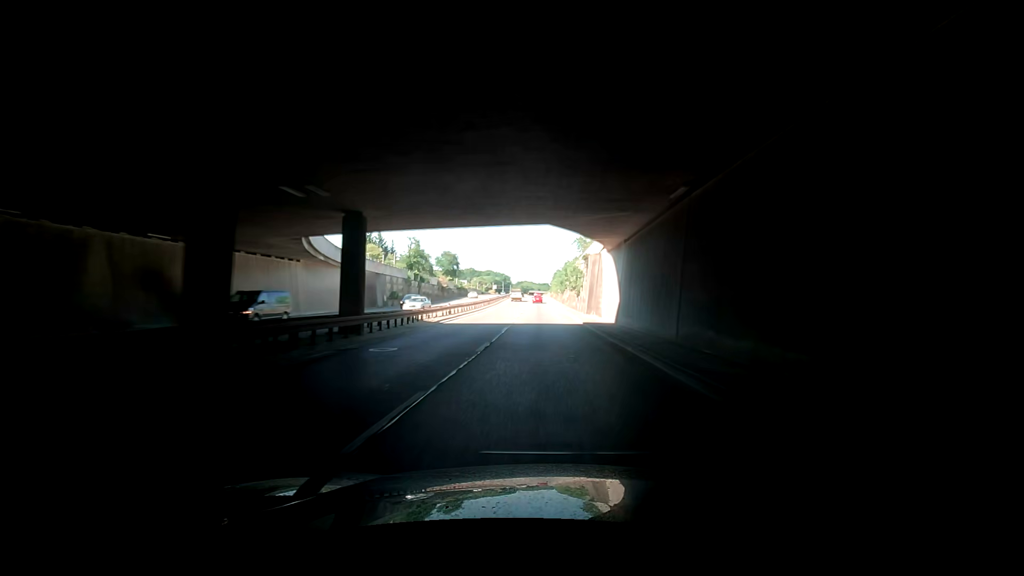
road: trunk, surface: asphalt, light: Day
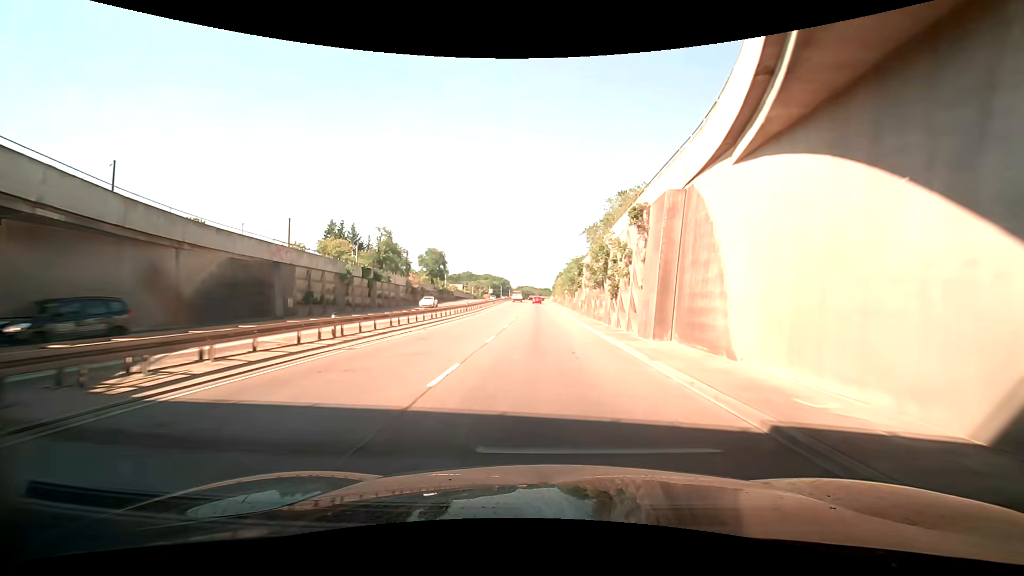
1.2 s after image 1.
(+0.3, +23.3) m; -2°
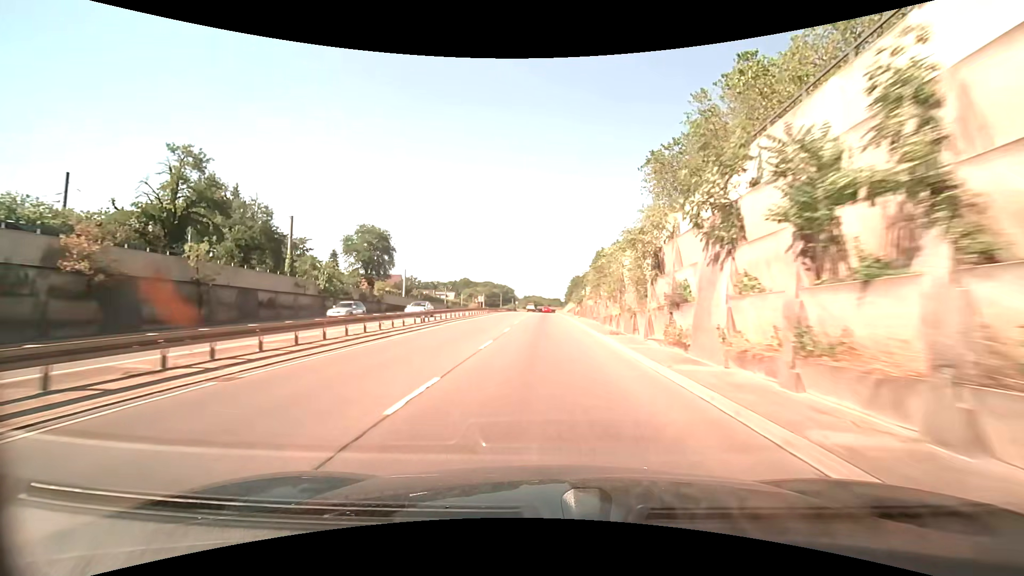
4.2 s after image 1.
(-0.7, +56.0) m; -1°
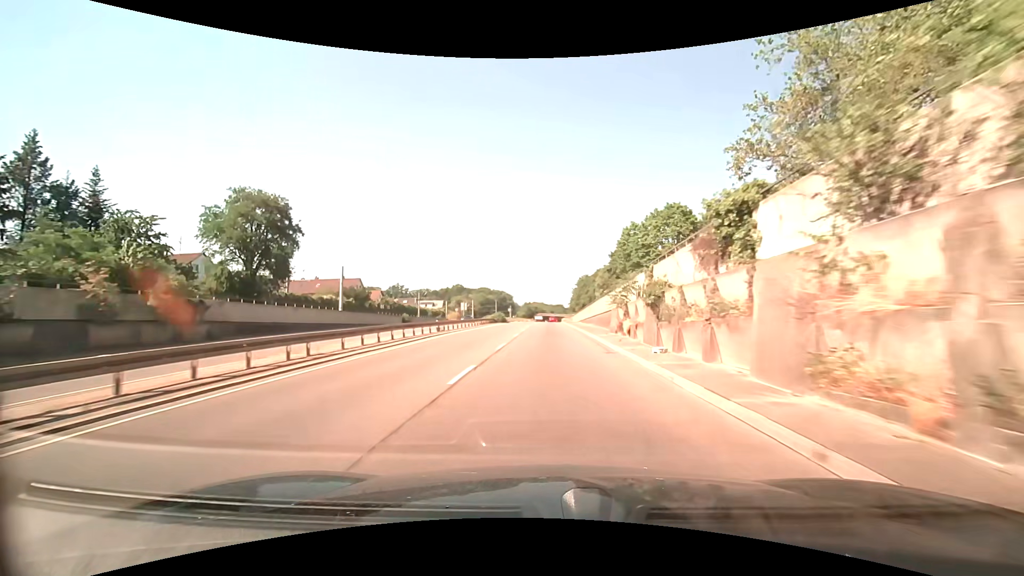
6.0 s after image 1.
(0.0, +33.0) m; 0°
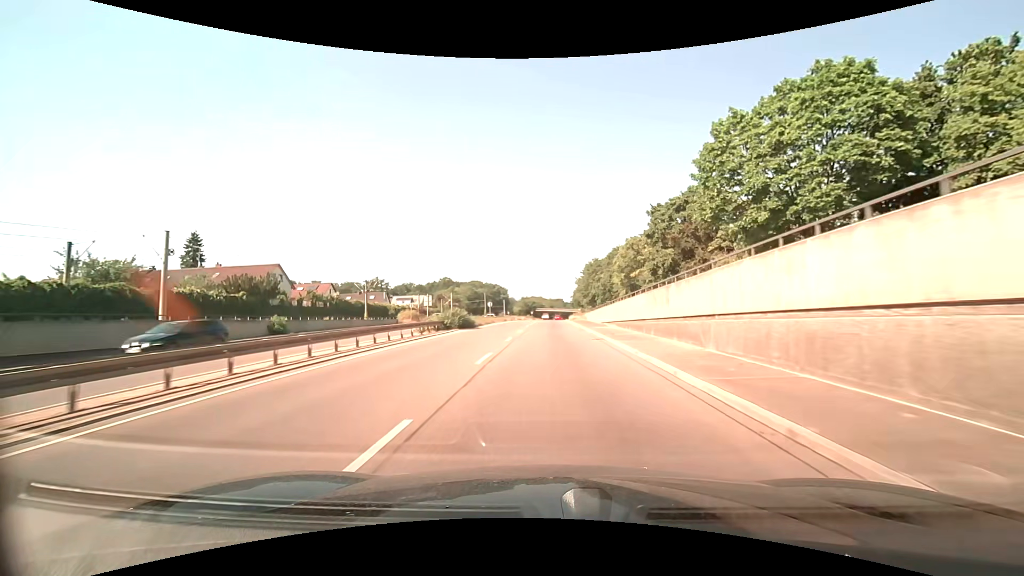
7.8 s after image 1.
(-0.1, +33.1) m; 0°
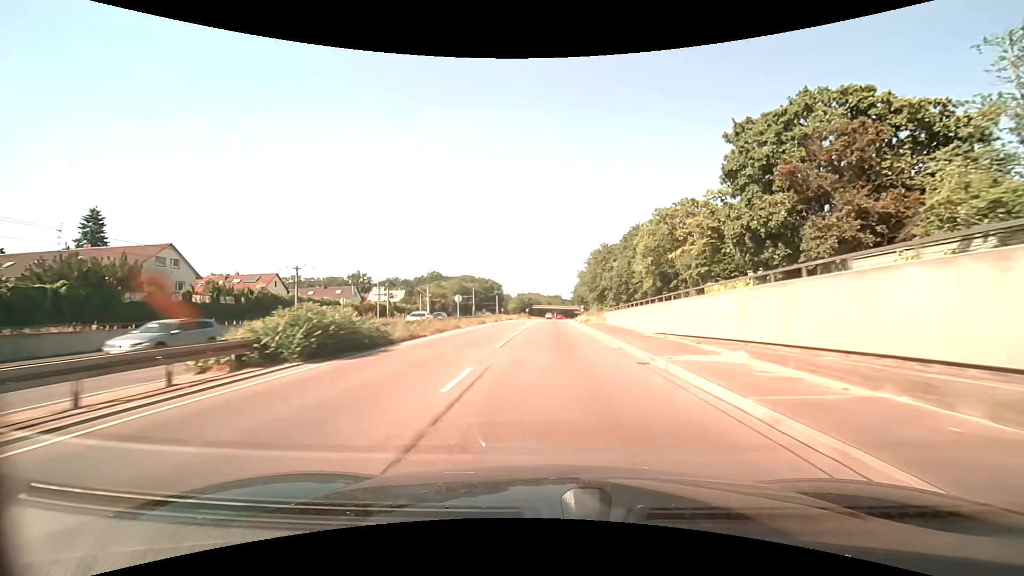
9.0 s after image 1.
(0.0, +22.1) m; 0°
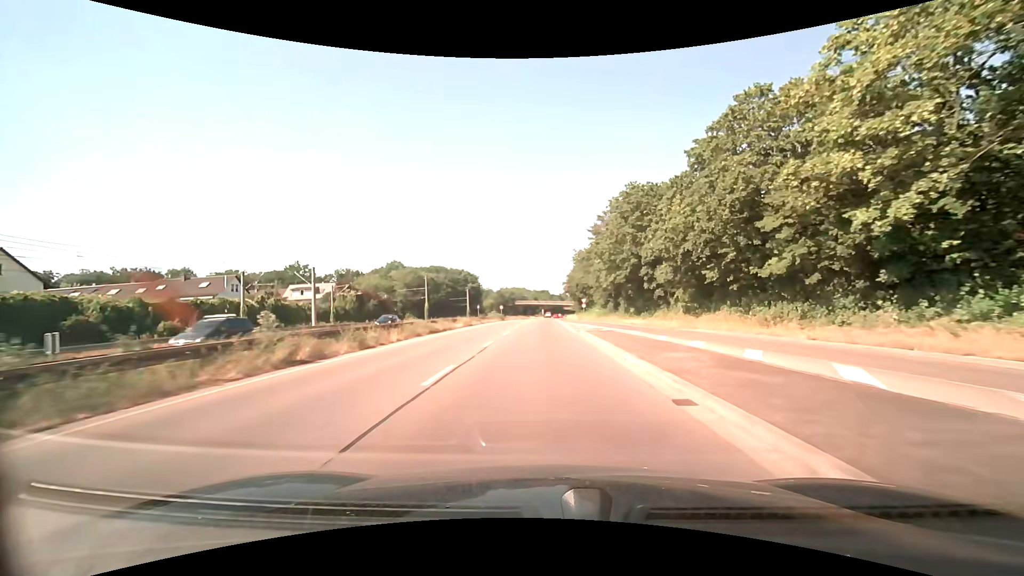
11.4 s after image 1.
(+0.8, +44.2) m; +2°
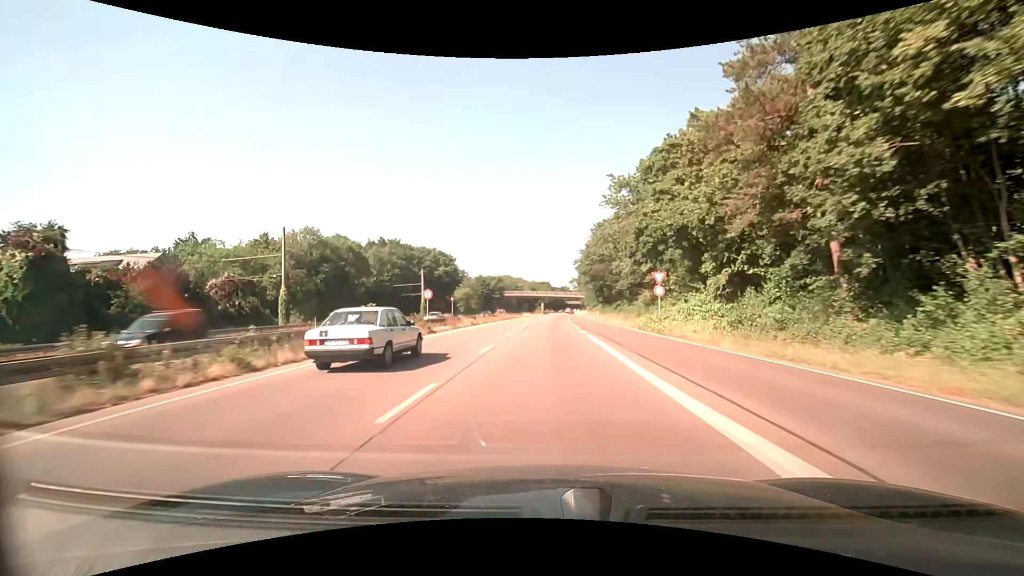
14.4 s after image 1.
(-0.3, +56.5) m; 0°
(0, +10) (0, +20) (0, +30) (0, +40) (+1, +50) (+1, +60) (+1, +70) (+2, +80) (+2, +90) (+3, +100) m
